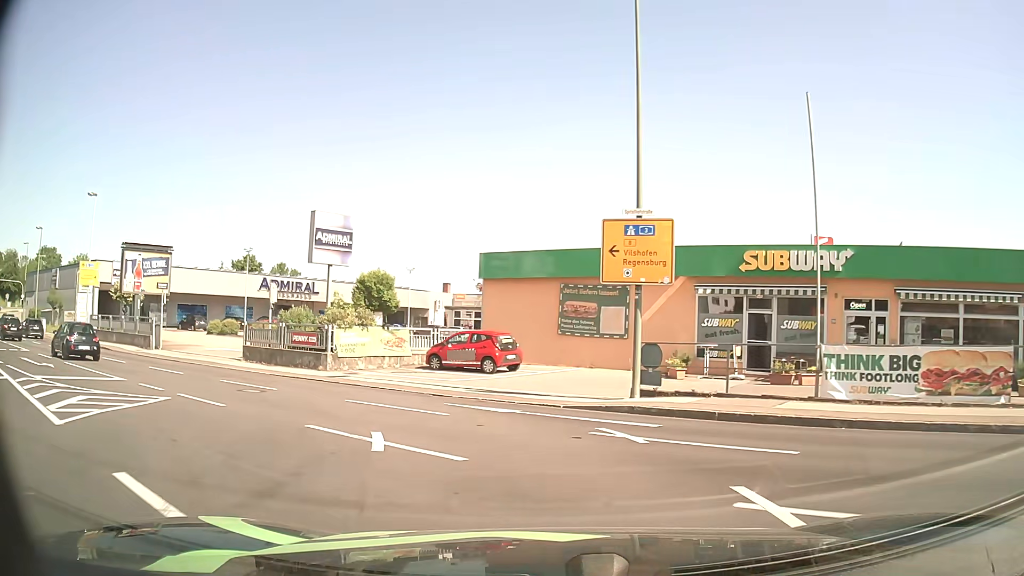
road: tertiary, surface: asphalt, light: Day
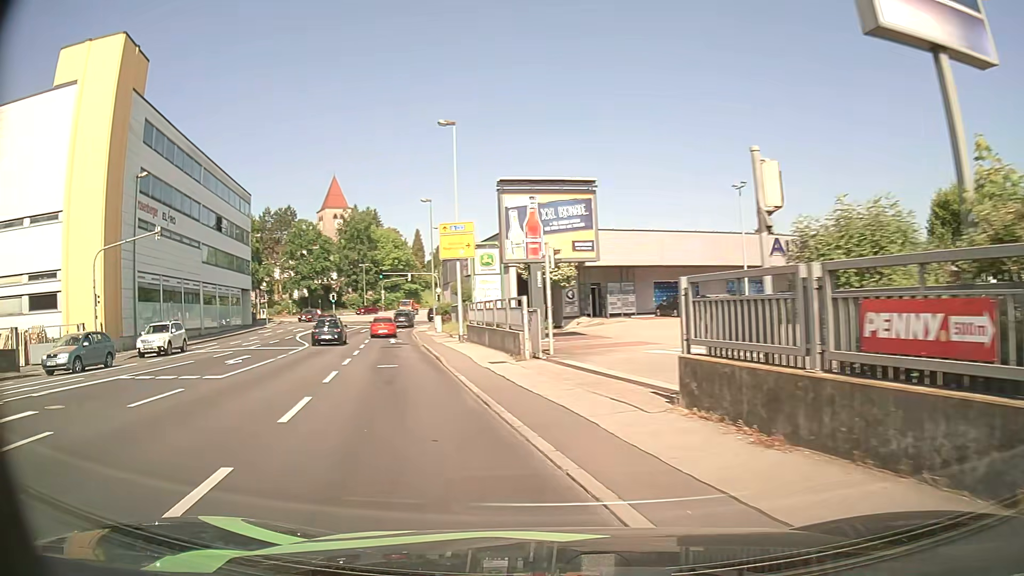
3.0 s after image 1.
(-6.5, +18.8) m; -45°
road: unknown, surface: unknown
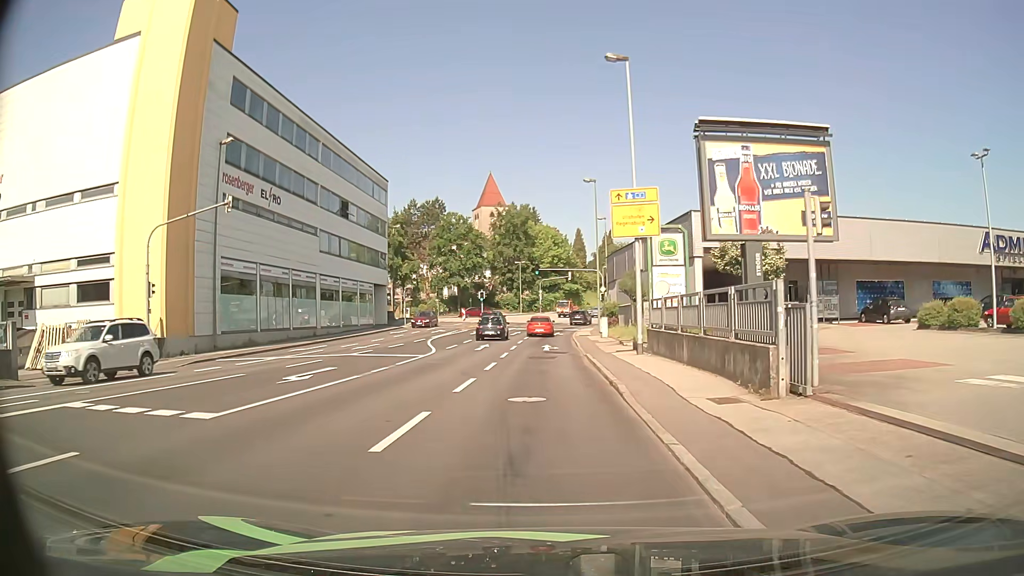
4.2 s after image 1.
(-1.3, +8.4) m; -14°
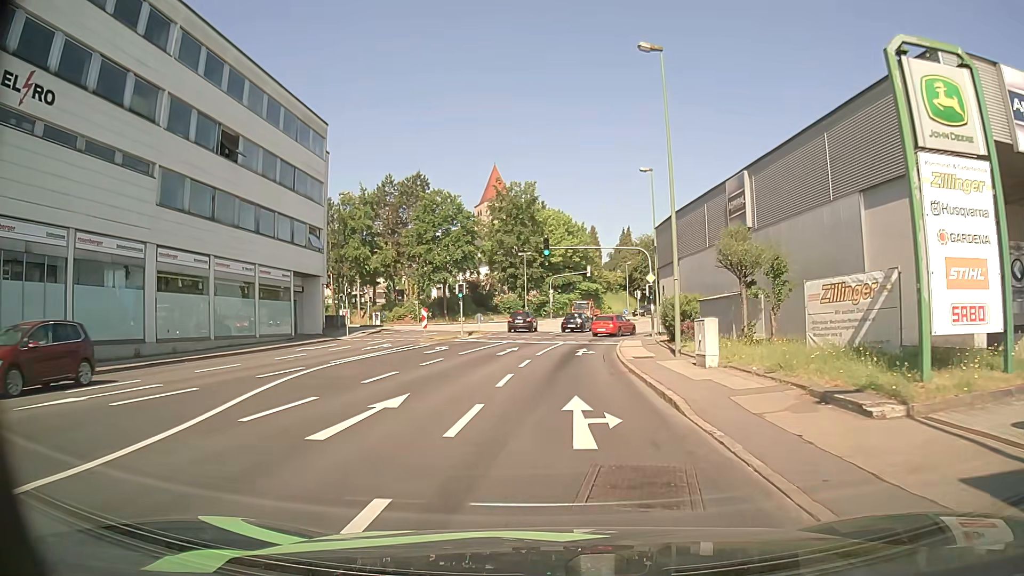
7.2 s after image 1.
(-0.2, +23.1) m; 0°
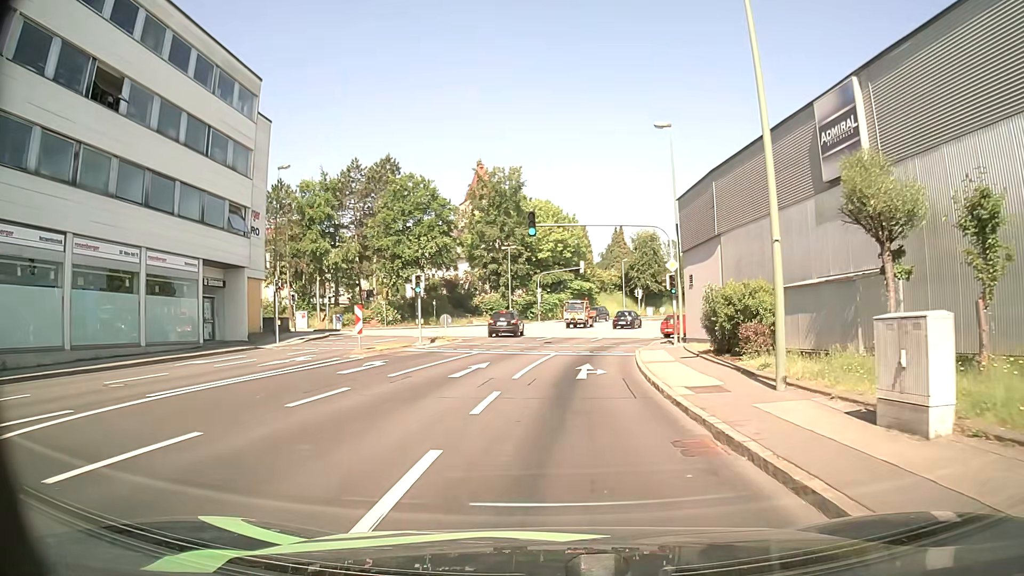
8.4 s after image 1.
(-0.1, +10.2) m; 0°
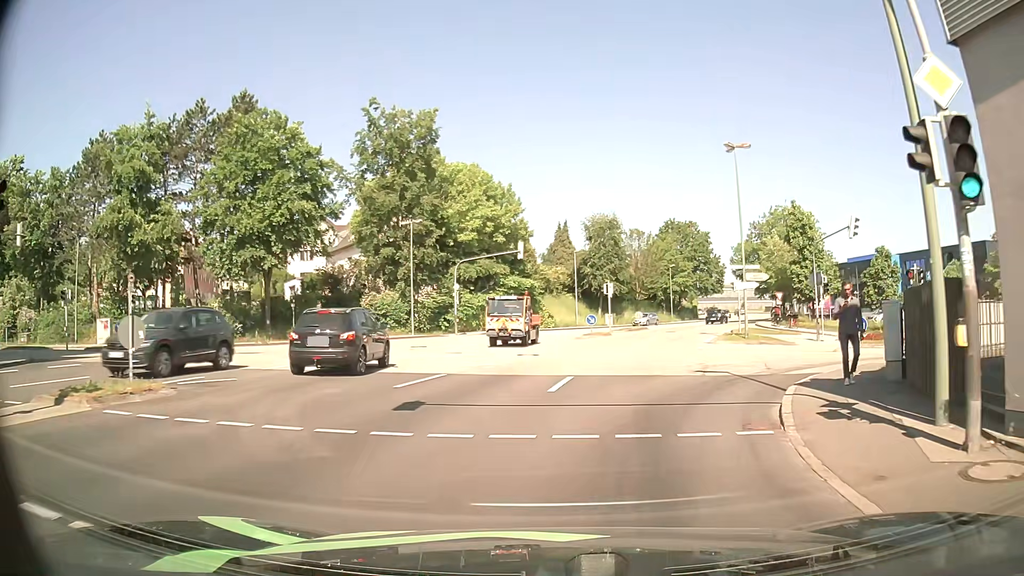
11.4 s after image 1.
(+0.2, +23.8) m; +4°
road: tertiary_link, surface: asphalt
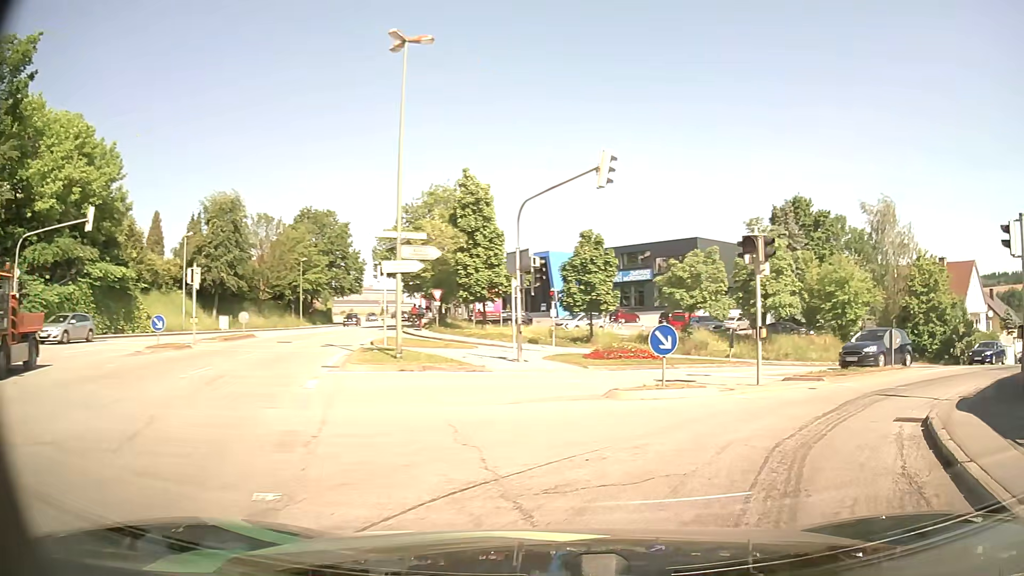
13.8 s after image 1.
(+2.8, +14.4) m; +31°
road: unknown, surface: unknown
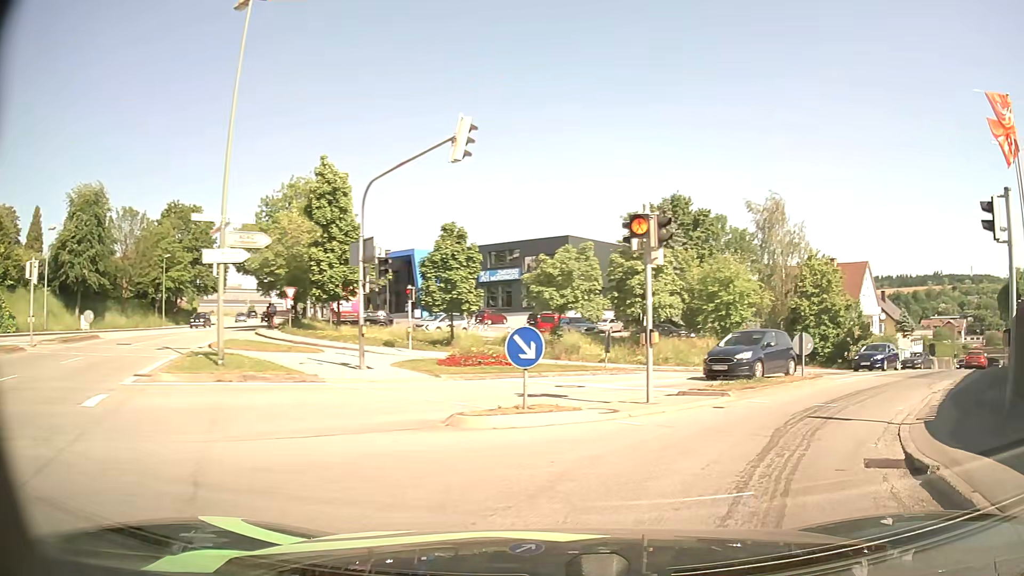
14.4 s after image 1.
(+0.3, +3.2) m; +12°
(+3, +9) (+9, +17) (+15, +25) (+22, +33) (+28, +40) (+35, +48) (+42, +55) (+48, +63) (+55, +70) (+62, +78) m
